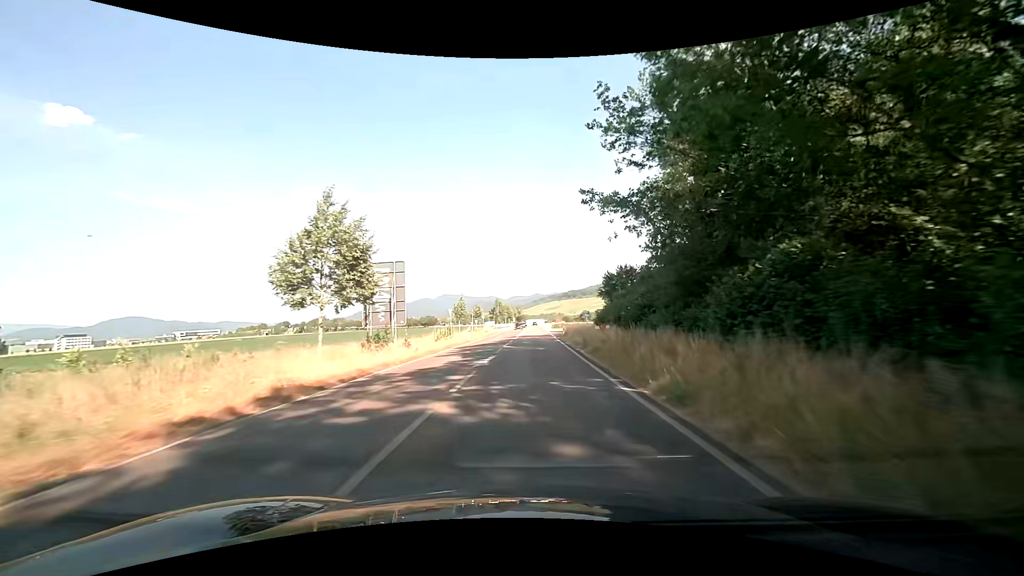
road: primary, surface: asphalt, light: Day
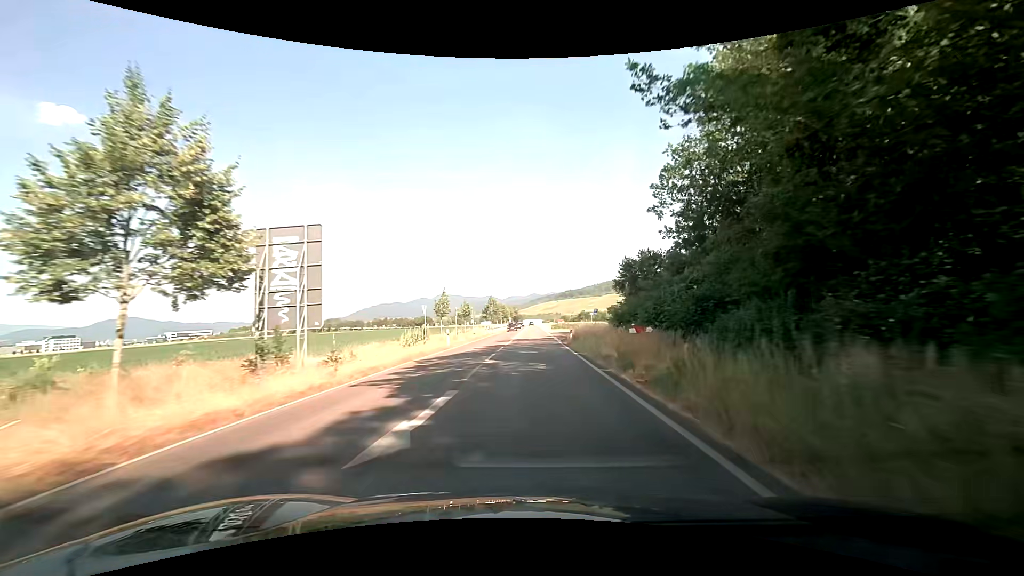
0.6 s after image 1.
(0.0, +10.2) m; 0°
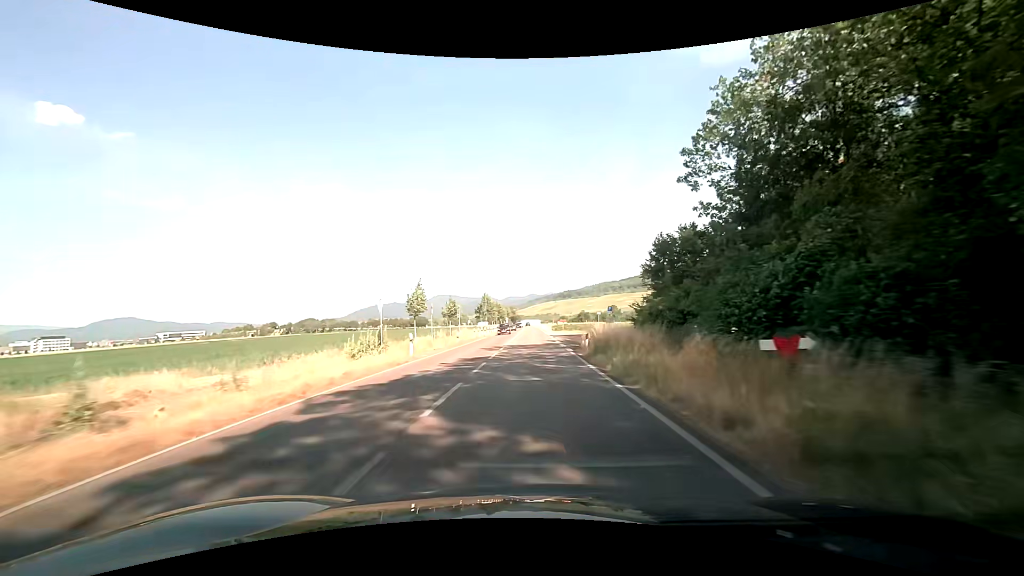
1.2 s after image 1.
(0.0, +10.2) m; 0°
